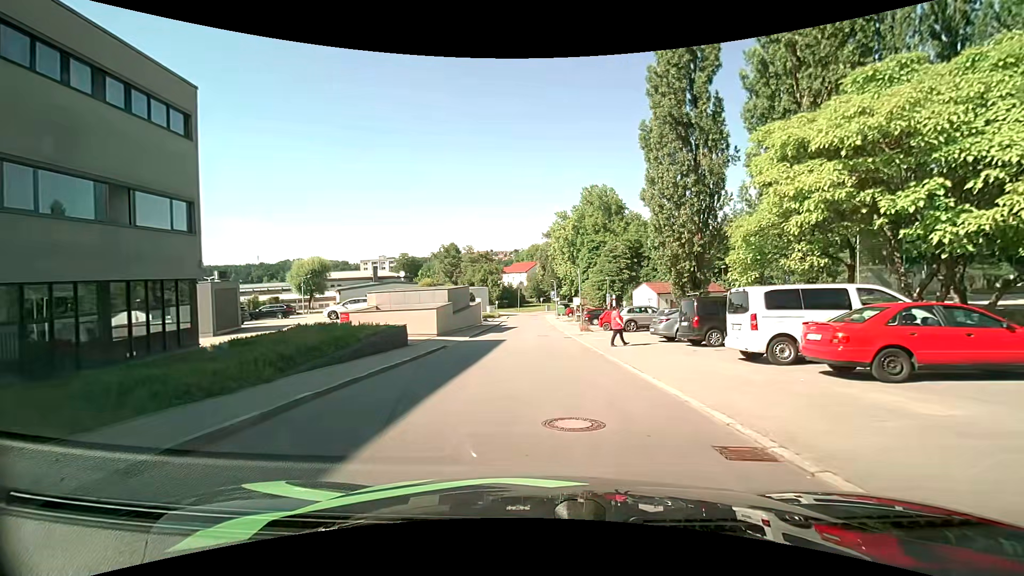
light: Day
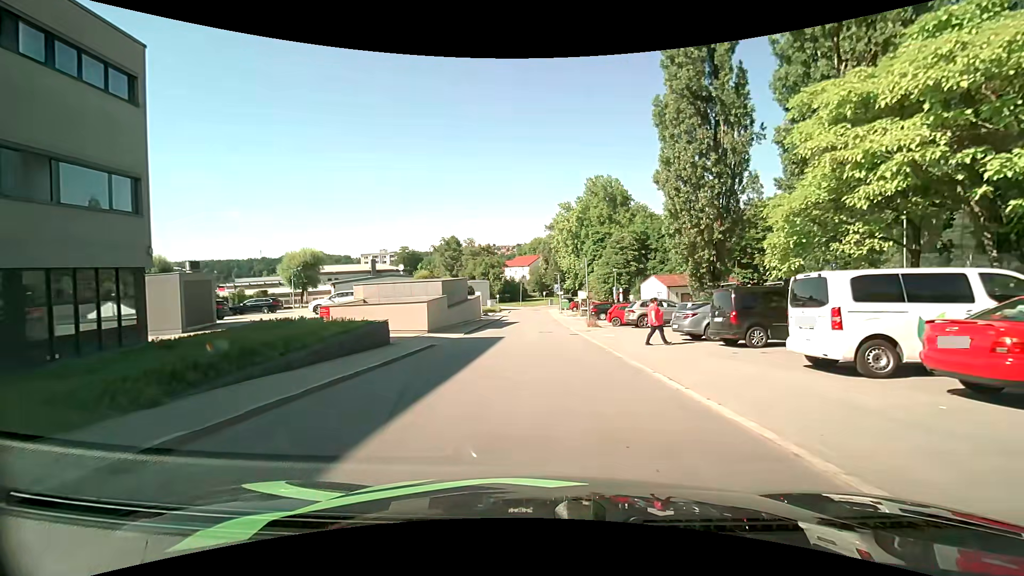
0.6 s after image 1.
(0.0, +3.2) m; -1°
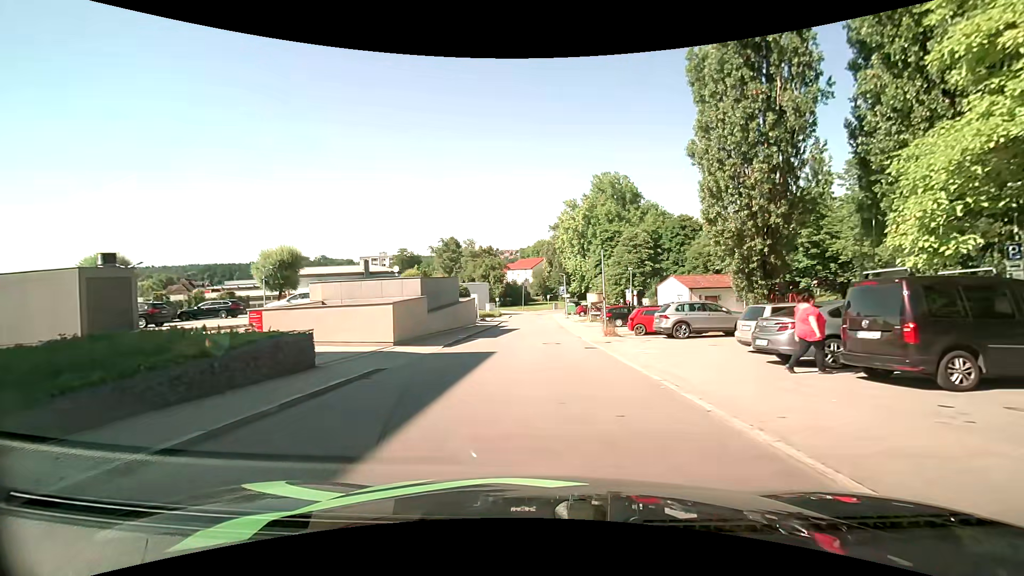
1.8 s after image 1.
(+0.1, +6.8) m; +1°
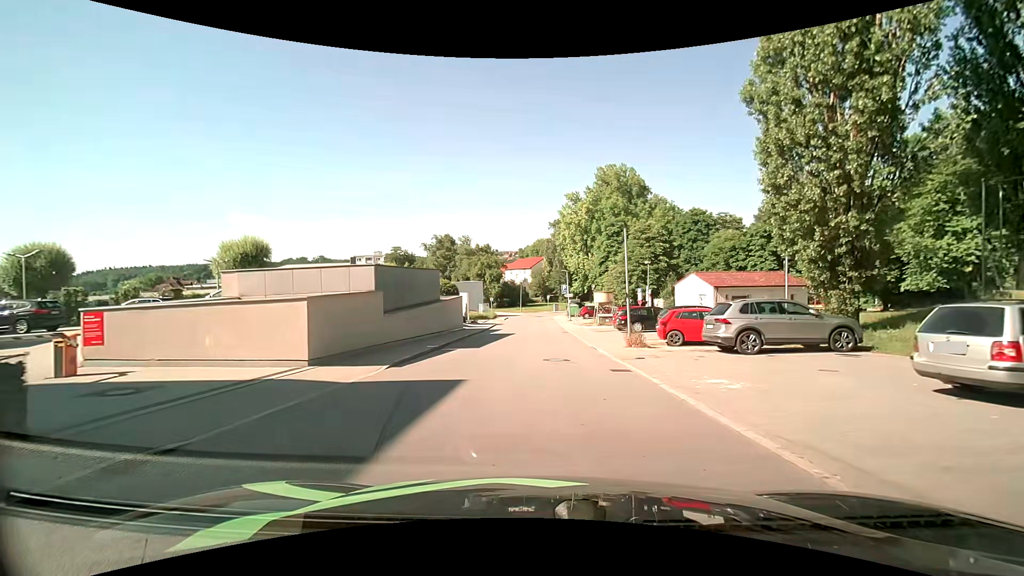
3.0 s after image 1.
(0.0, +7.1) m; 0°
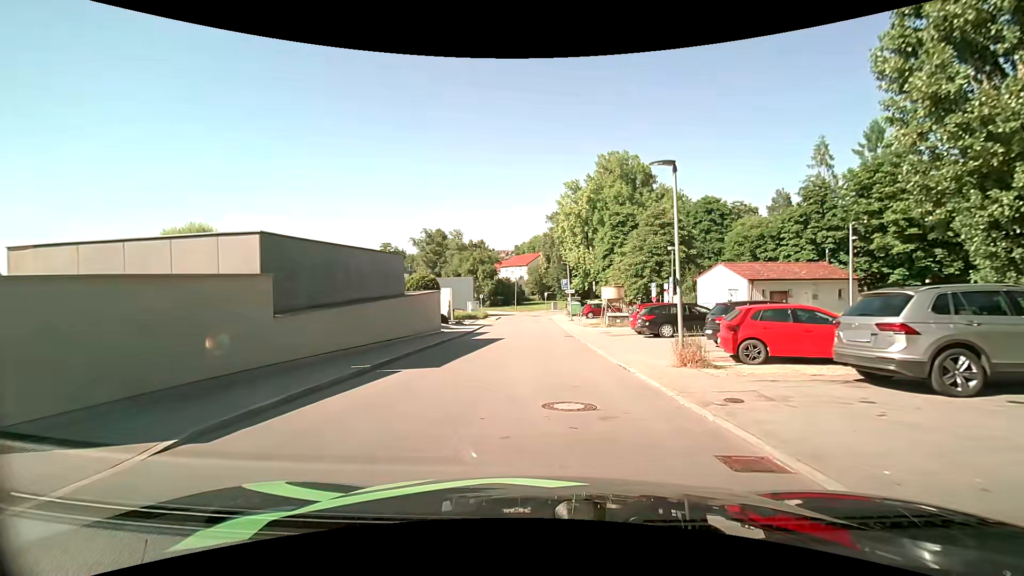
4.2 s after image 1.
(+0.1, +7.5) m; +1°
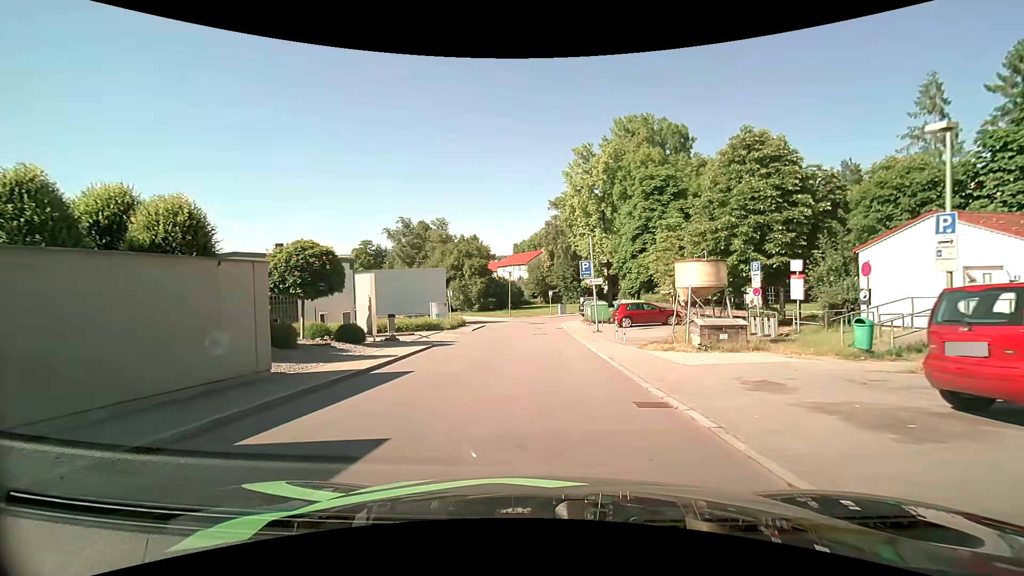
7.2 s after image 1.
(+0.1, +19.5) m; 0°
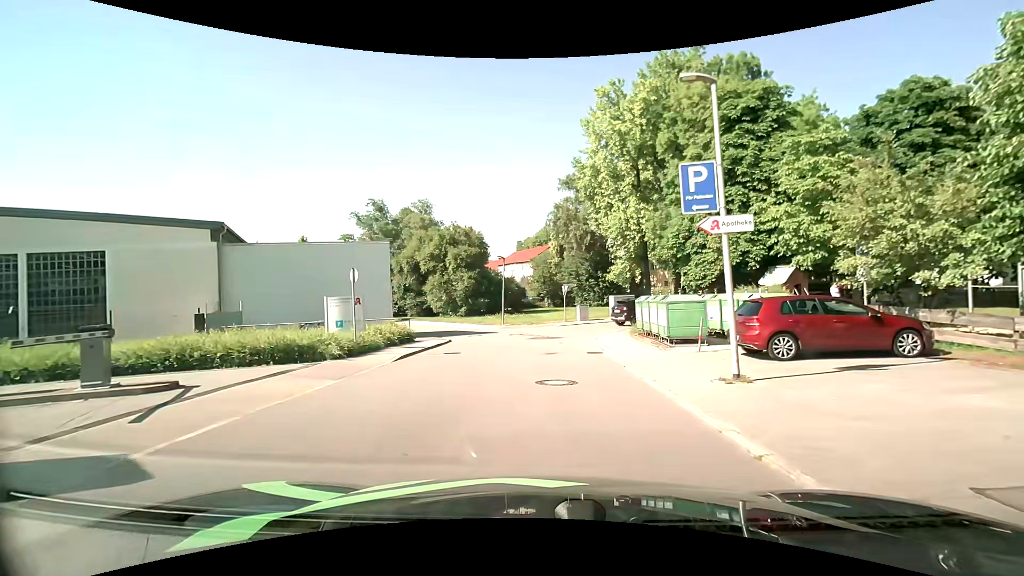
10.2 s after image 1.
(-0.1, +18.2) m; 0°
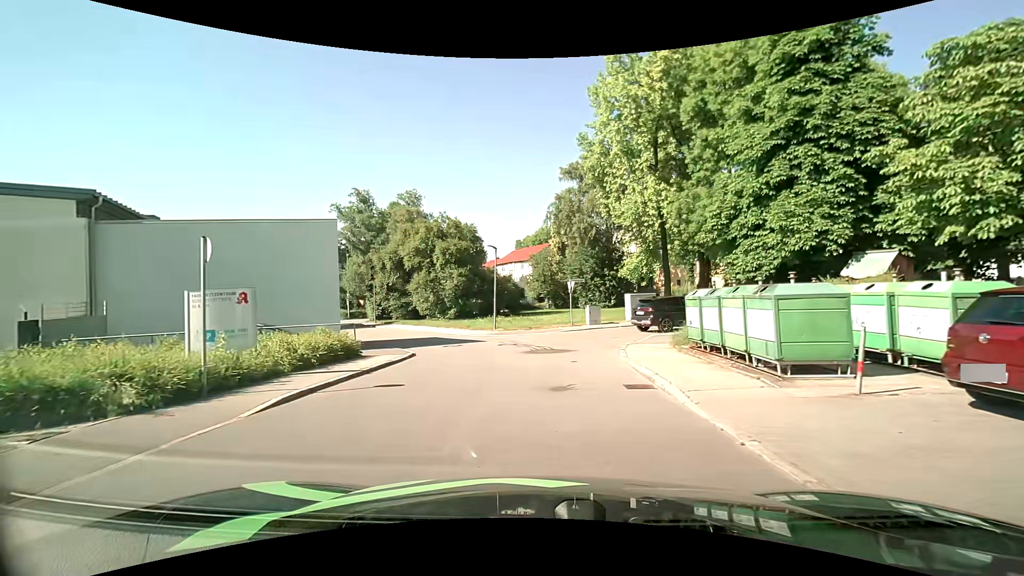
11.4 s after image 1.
(-0.1, +6.7) m; 0°
